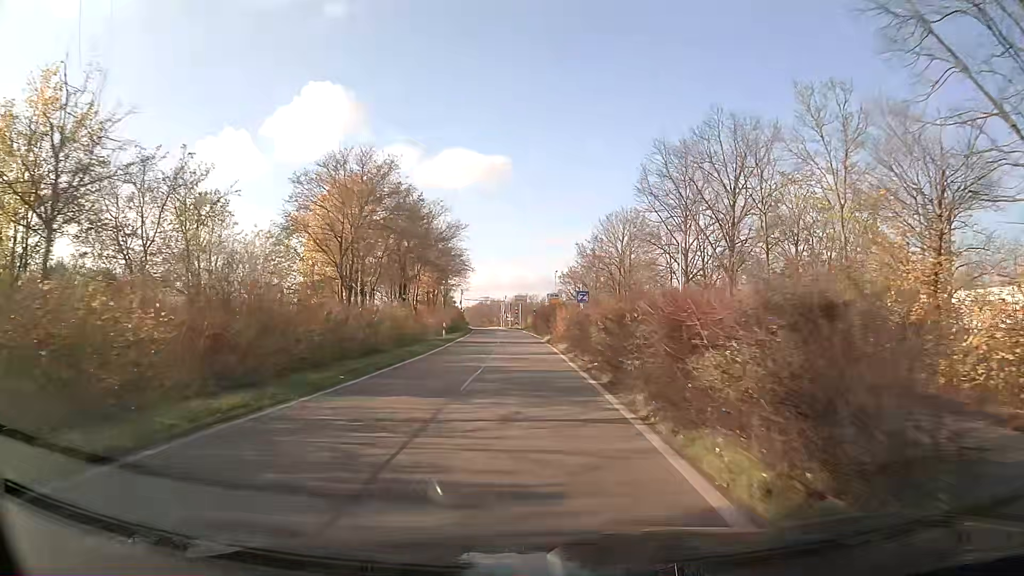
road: trunk_link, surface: asphalt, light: Day
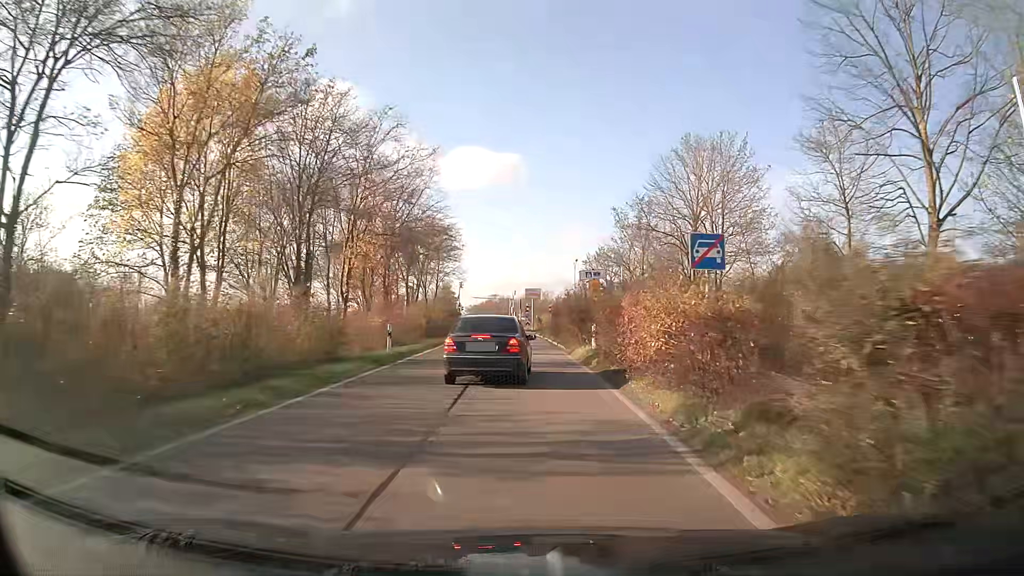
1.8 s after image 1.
(-0.2, +20.6) m; -1°
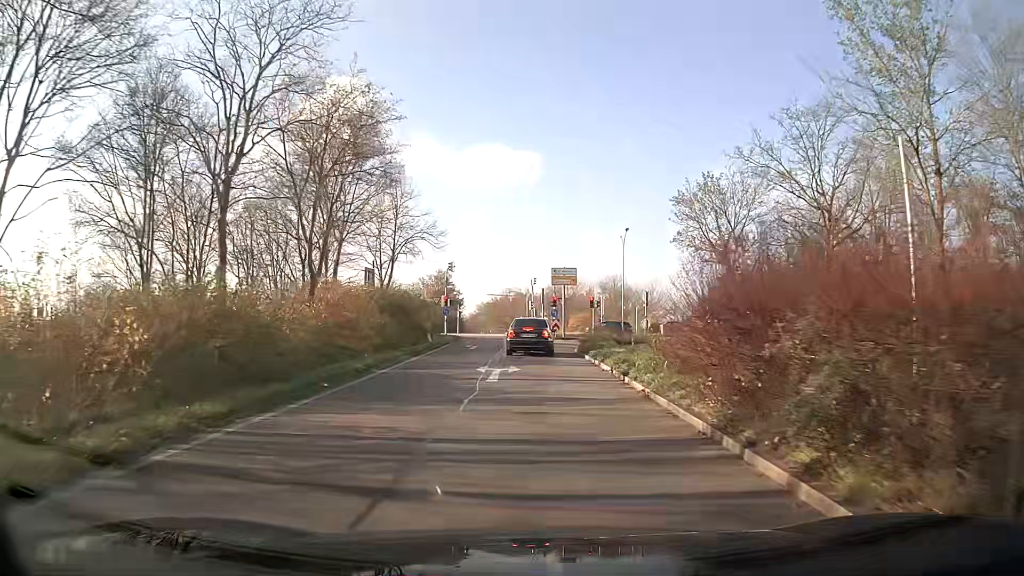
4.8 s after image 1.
(-0.6, +31.7) m; -2°
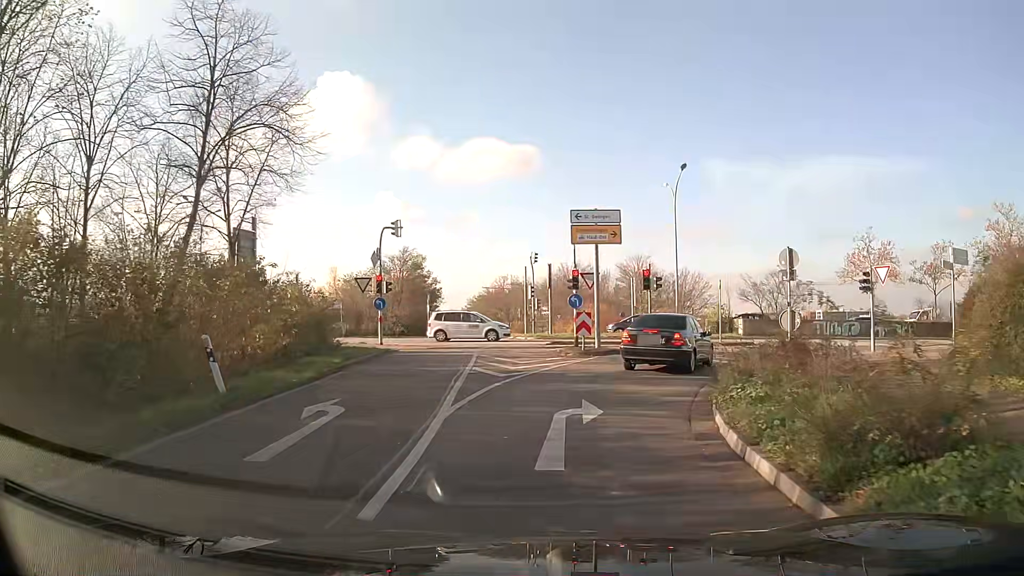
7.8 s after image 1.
(0.0, +23.5) m; 0°
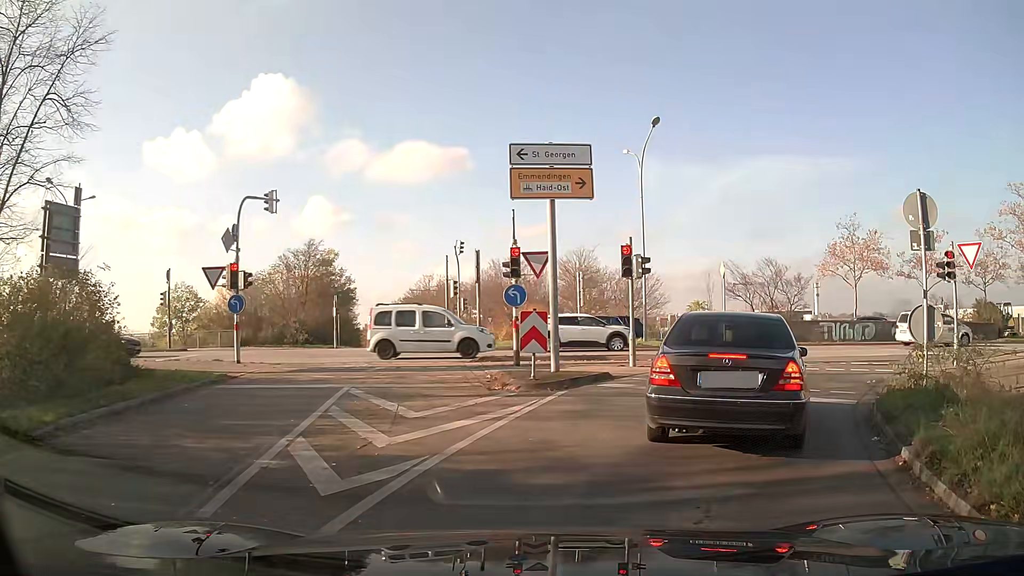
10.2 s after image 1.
(+0.3, +9.1) m; +7°
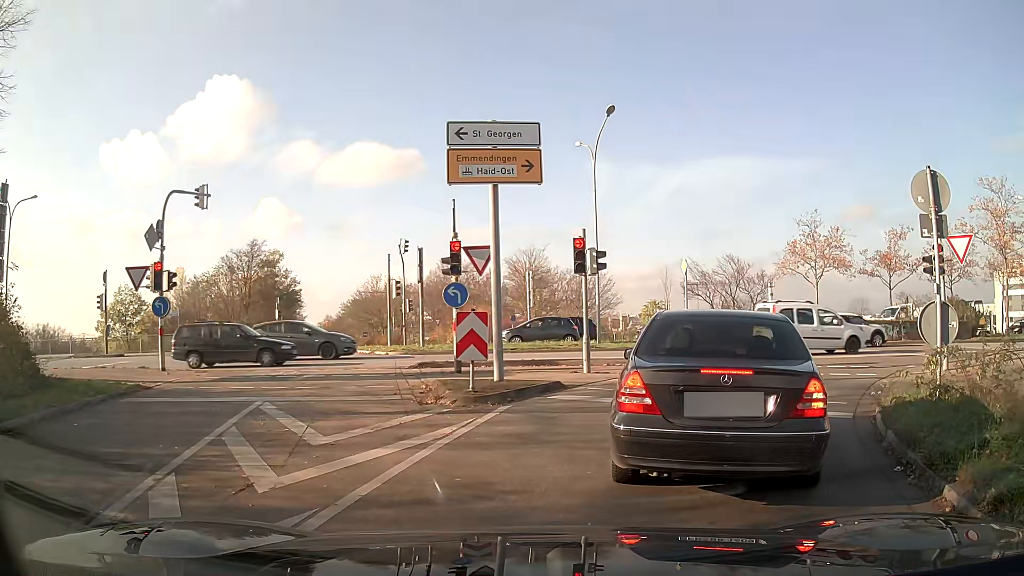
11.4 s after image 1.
(0.0, +1.6) m; +1°
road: primary_link
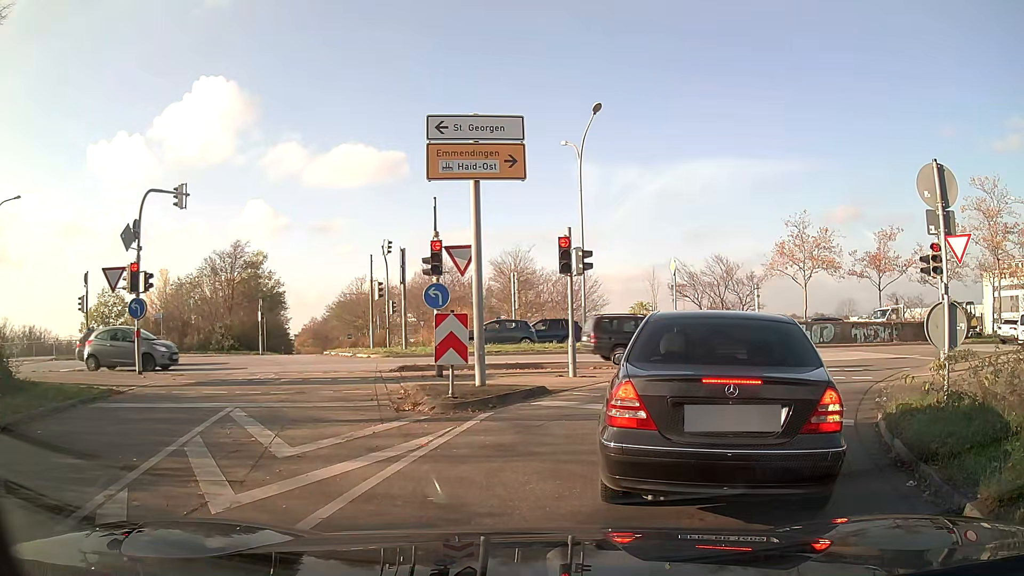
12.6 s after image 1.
(0.0, +0.5) m; 0°
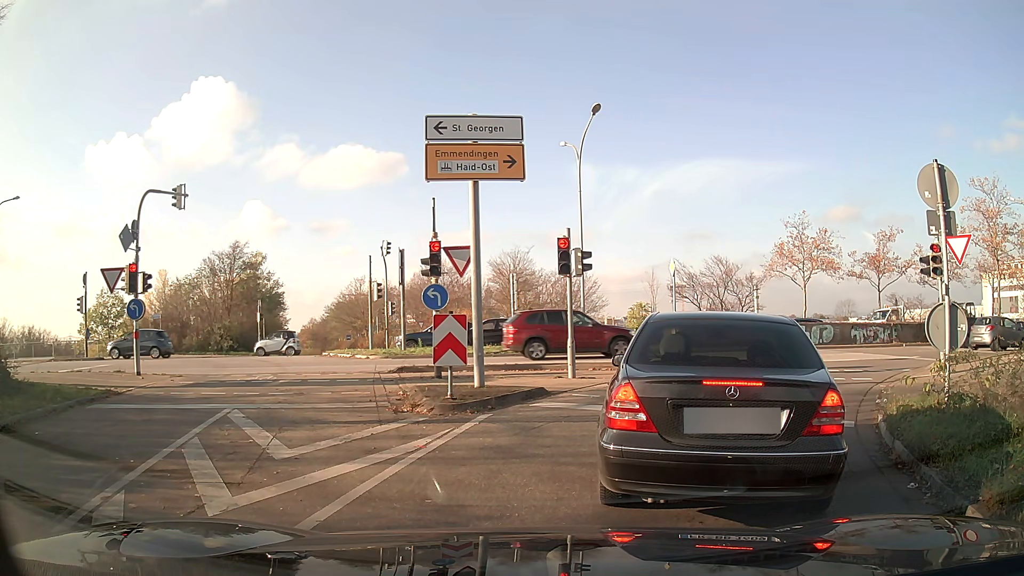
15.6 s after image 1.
(0.0, +0.1) m; 0°
